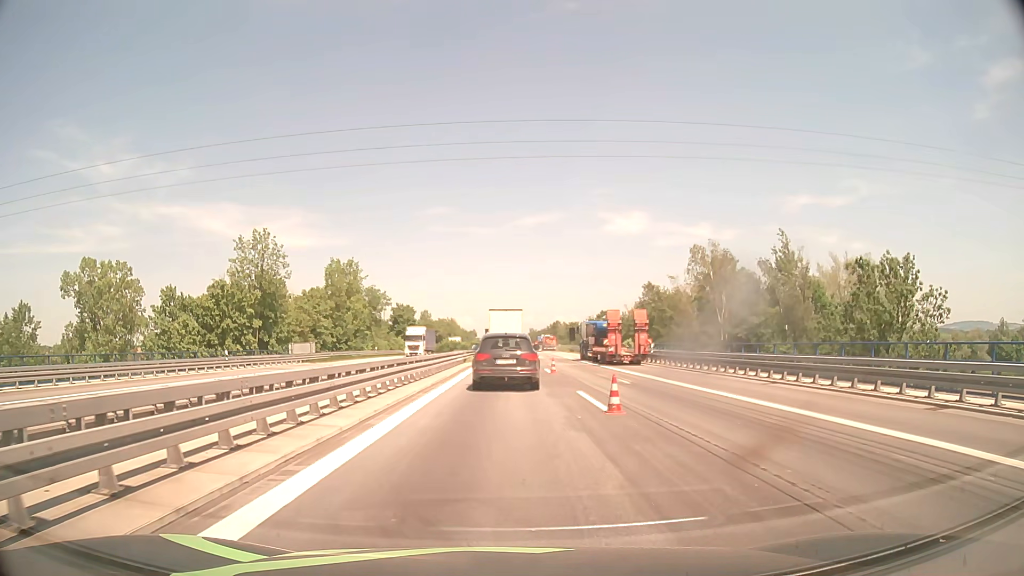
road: motorway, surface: asphalt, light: Day
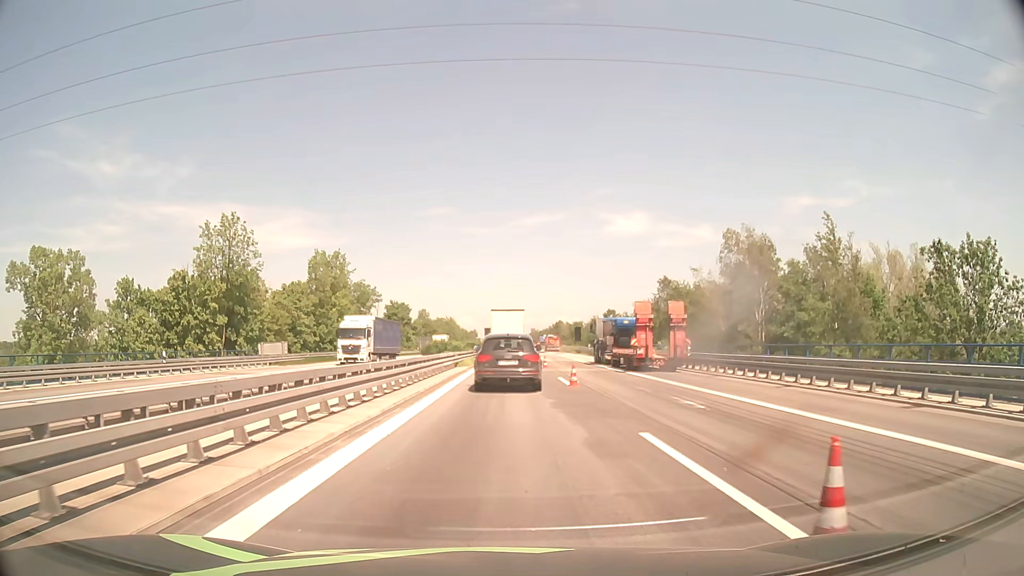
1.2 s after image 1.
(0.0, +9.0) m; 0°
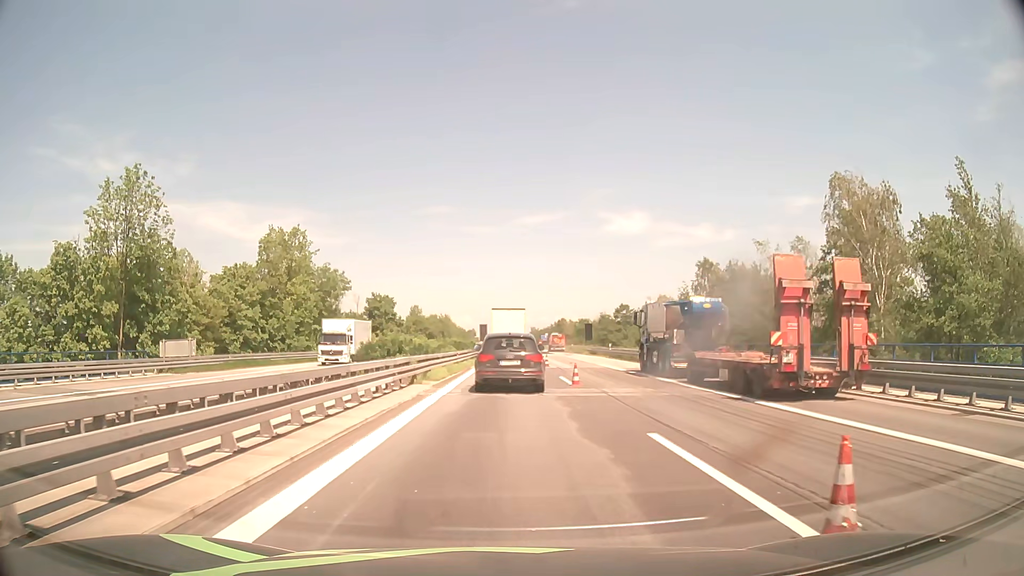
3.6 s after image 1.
(0.0, +18.0) m; 0°
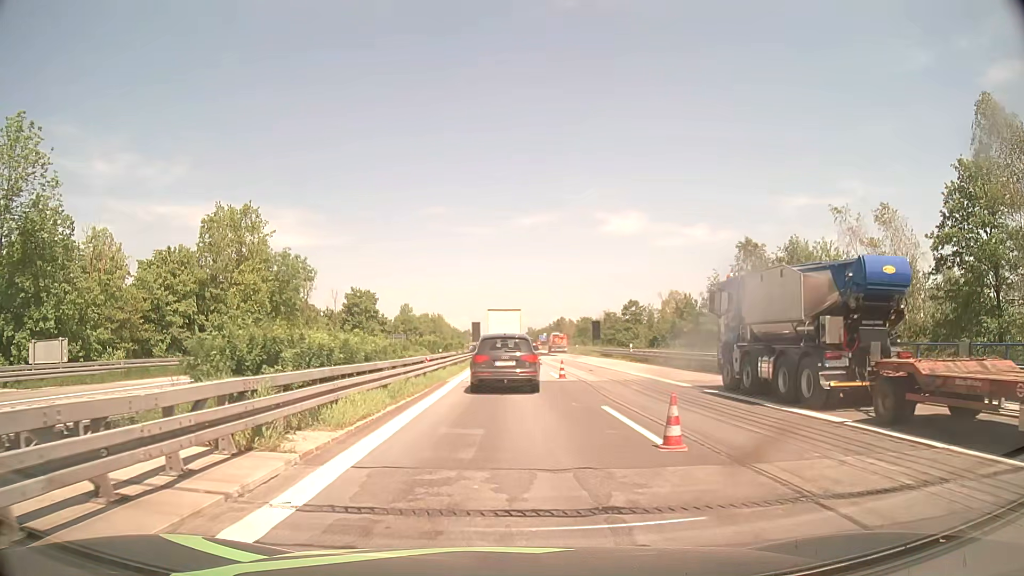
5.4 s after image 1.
(0.0, +13.4) m; +1°
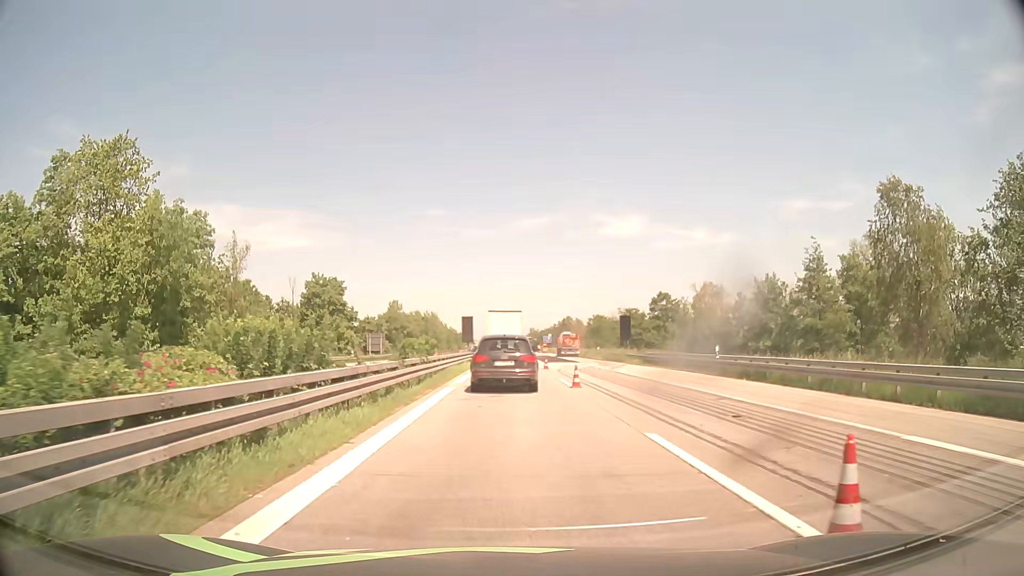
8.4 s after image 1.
(-0.2, +22.5) m; 0°
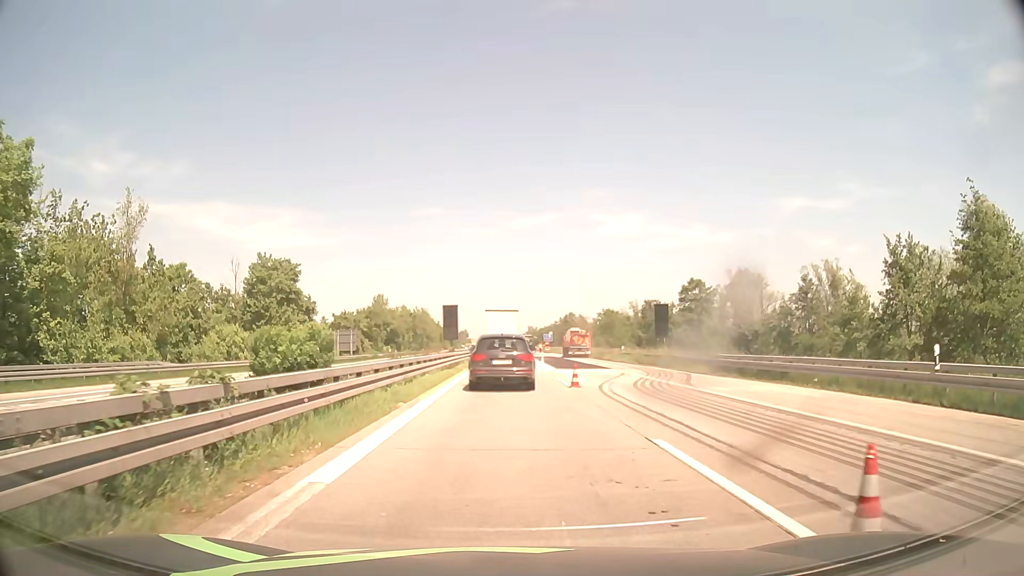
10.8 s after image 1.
(0.0, +18.3) m; 0°
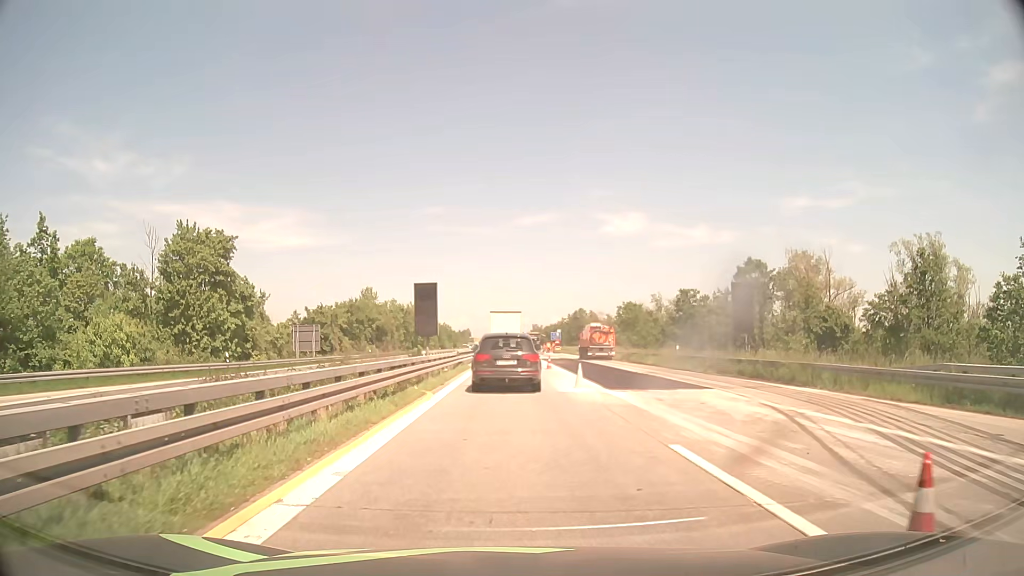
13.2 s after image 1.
(-0.1, +18.4) m; 0°
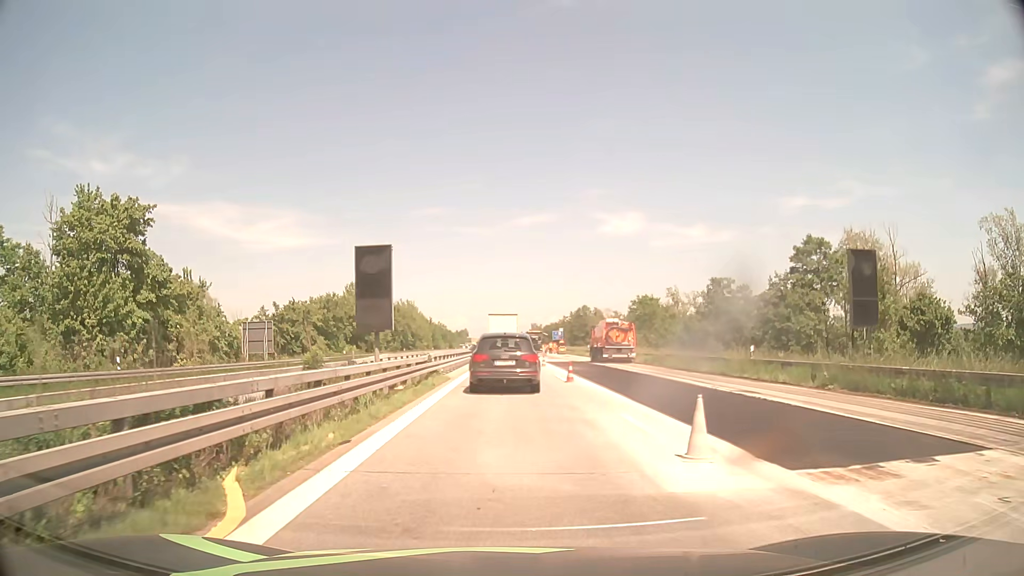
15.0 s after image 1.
(0.0, +13.4) m; 0°
(0, +10) (0, +20) (0, +30) (0, +40) (0, +50) (0, +60) (0, +70) (0, +80) (0, +90) (0, +100) m
